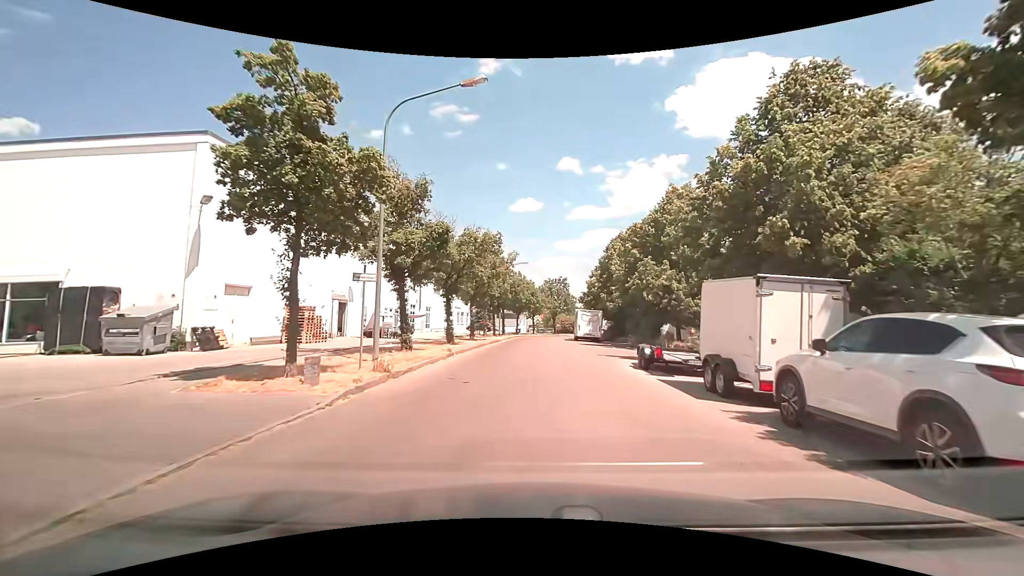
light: Day
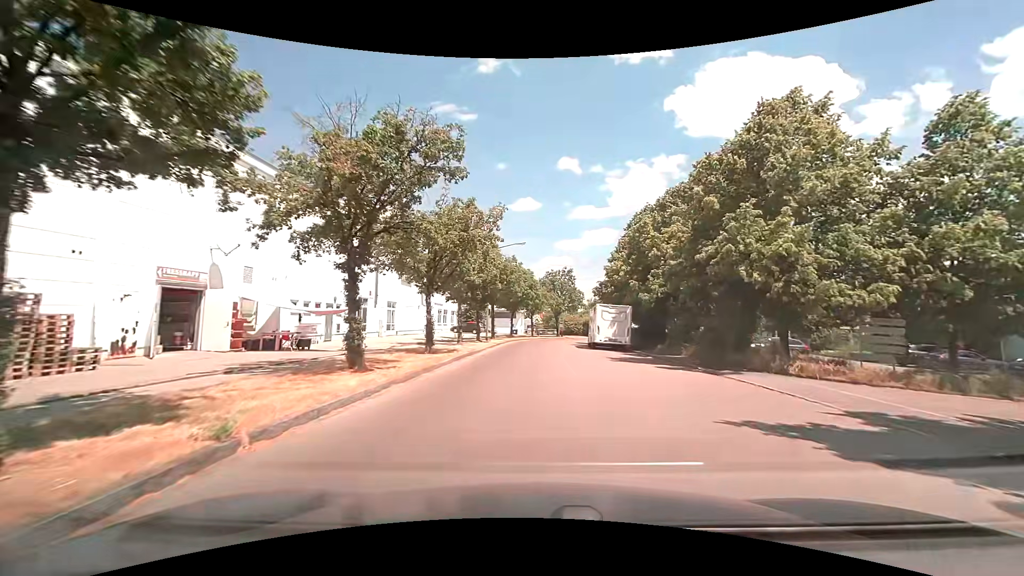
(-0.1, +14.5) m; -1°
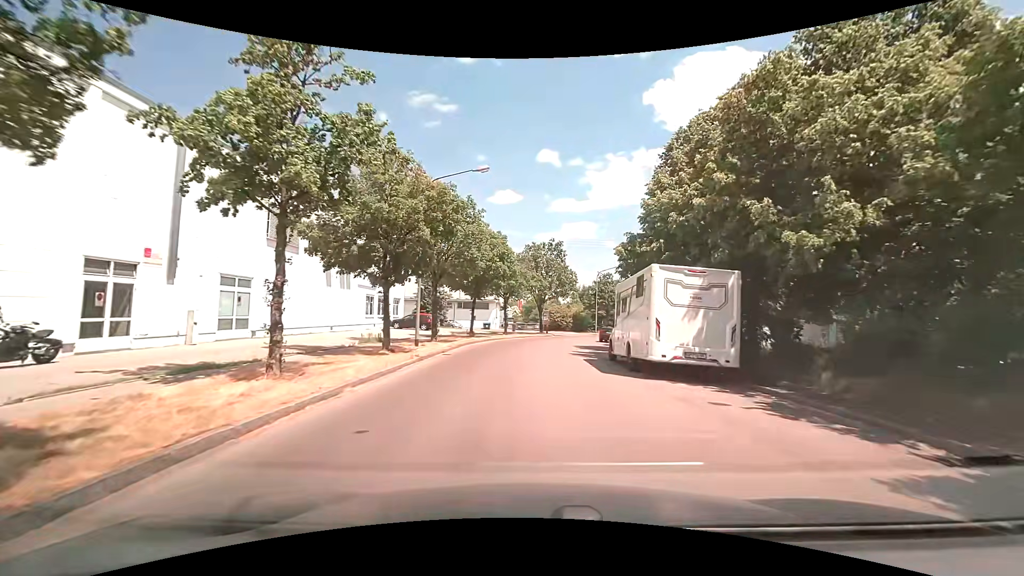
(+0.6, +19.6) m; +3°
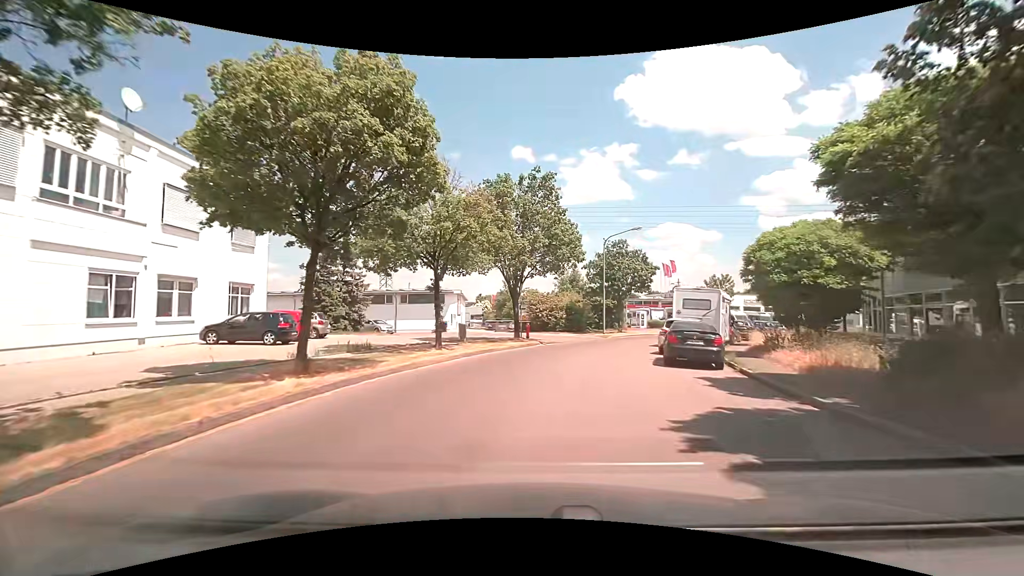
(+0.4, +24.1) m; +2°
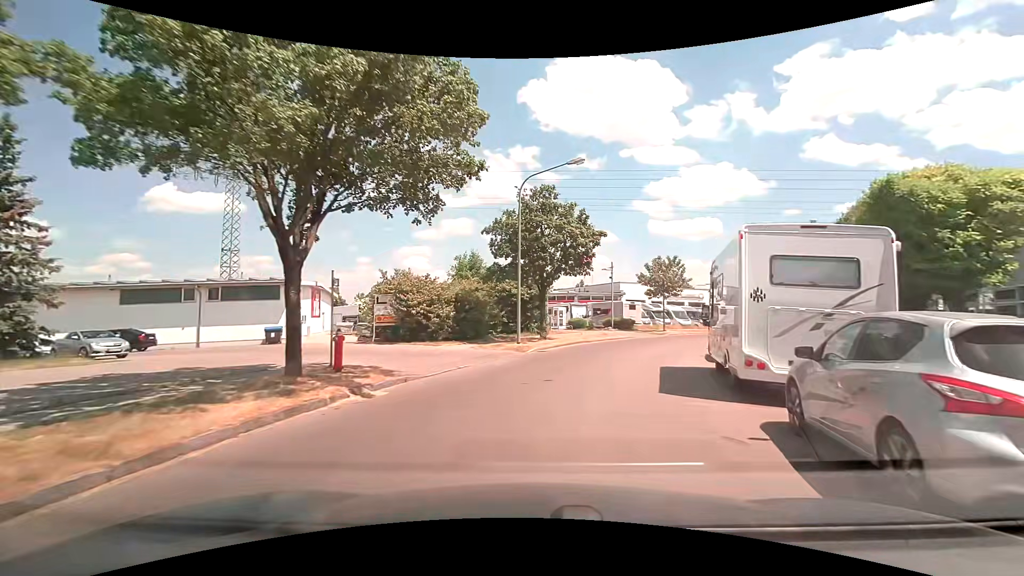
(+1.6, +17.8) m; +11°
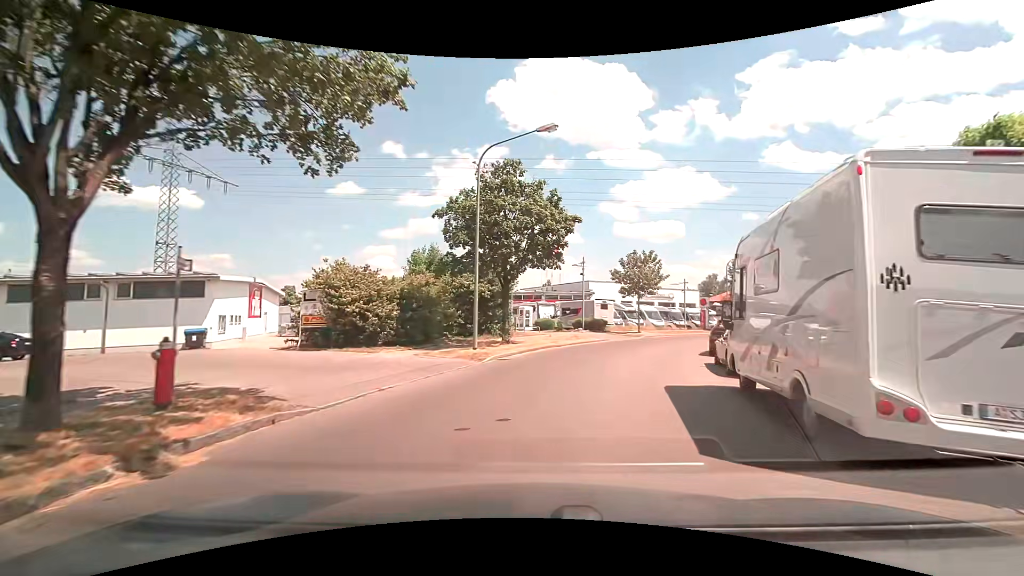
(+0.1, +4.2) m; +3°
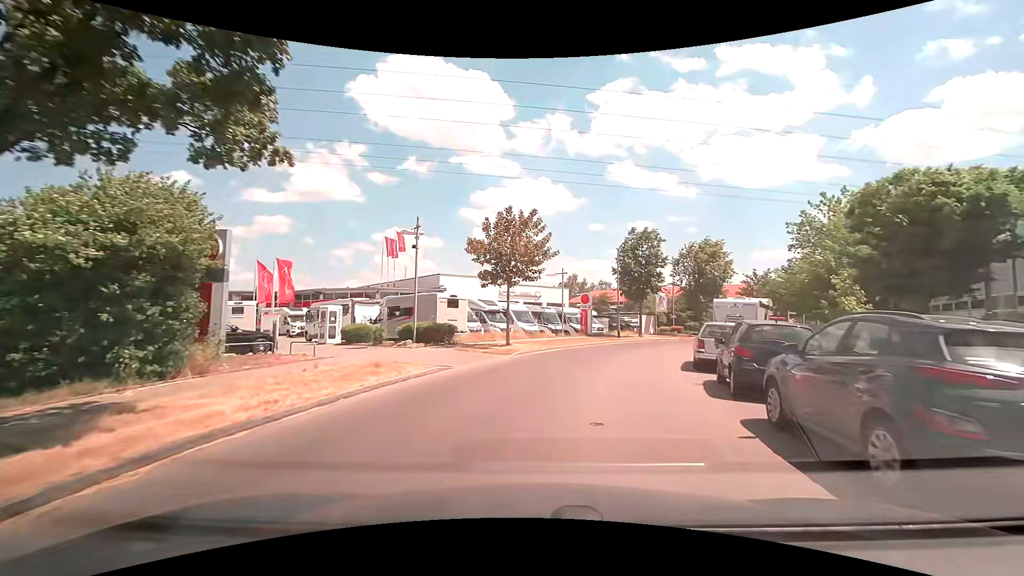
(+2.5, +16.7) m; +17°
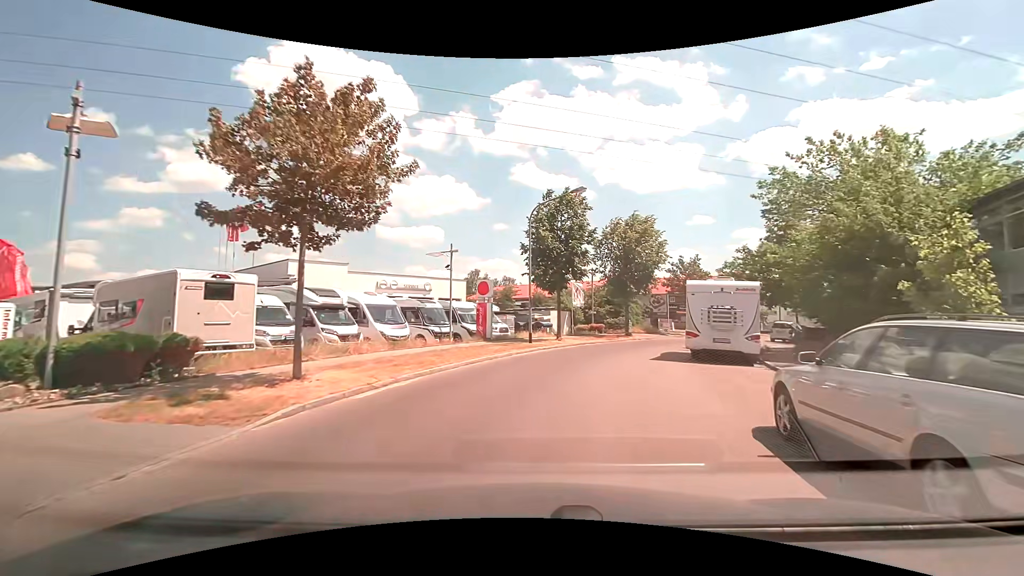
(+1.1, +12.5) m; +11°
(+1, +10) (+3, +20) (+7, +29) (+12, +38) (+18, +45) (+26, +52) (+34, +58) (+42, +64) (+50, +69) (+58, +75) m
